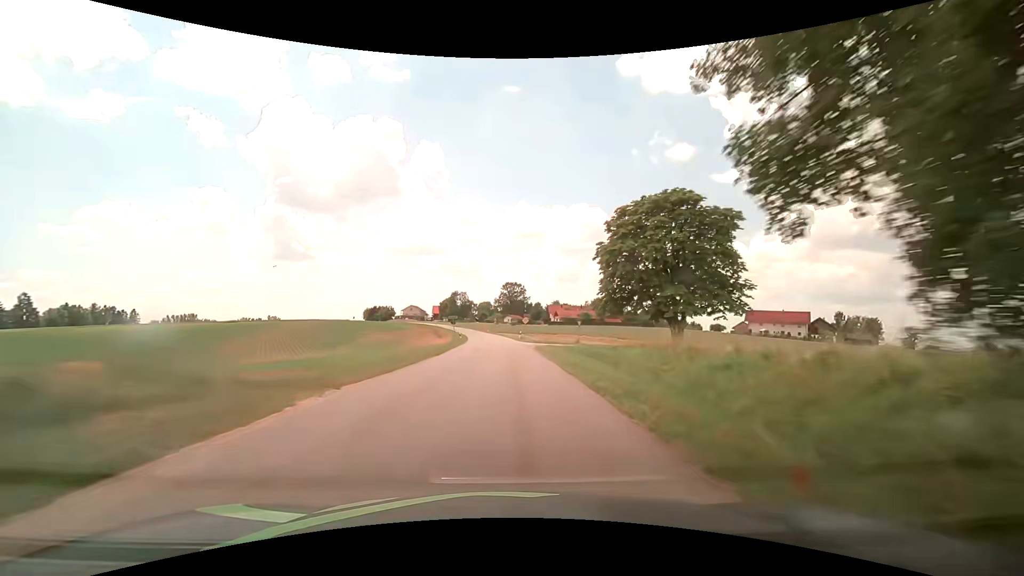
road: tertiary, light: Day
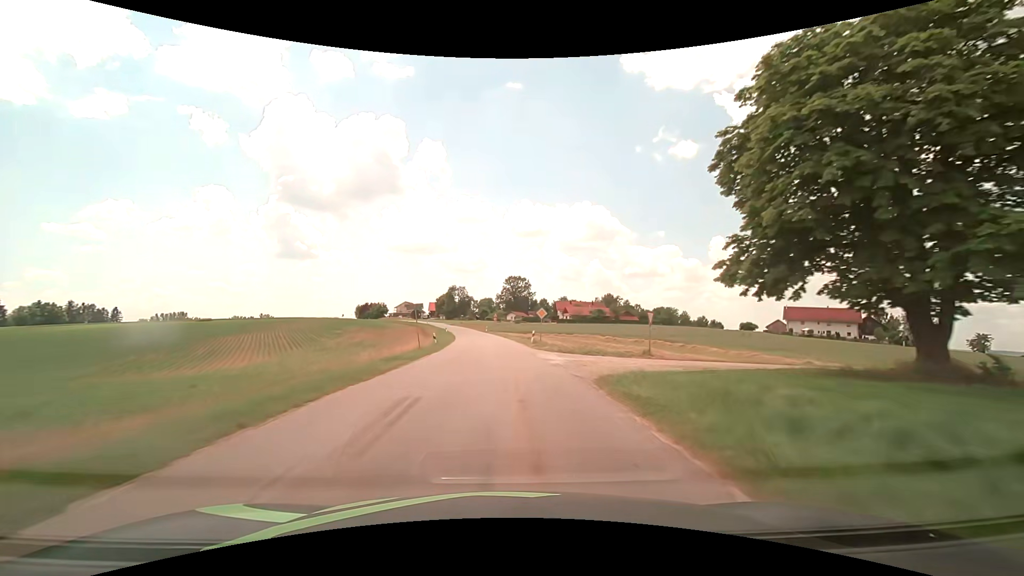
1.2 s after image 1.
(0.0, +22.7) m; 0°
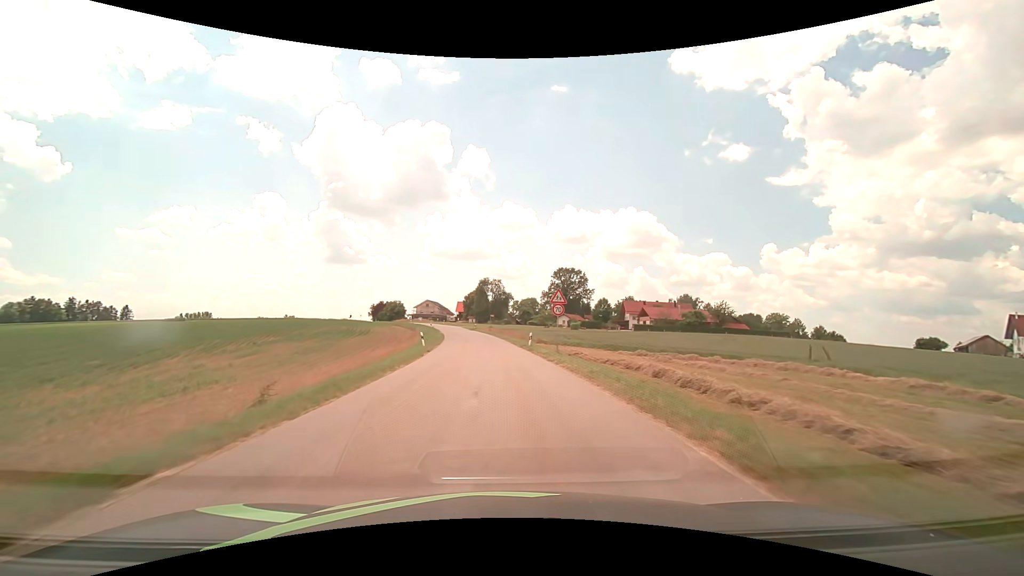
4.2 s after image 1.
(-2.0, +53.8) m; -5°
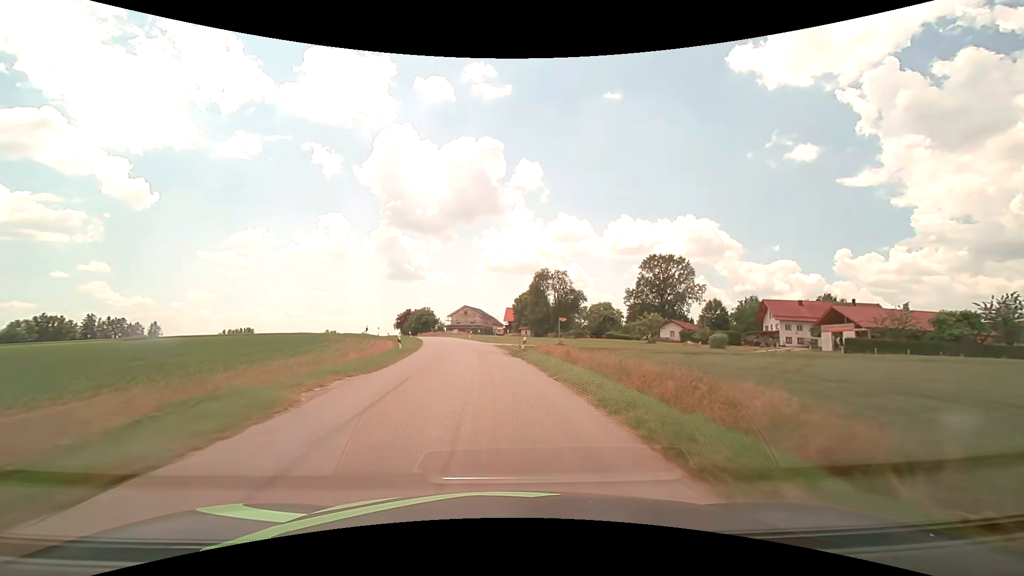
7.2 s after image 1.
(-2.6, +52.9) m; -6°
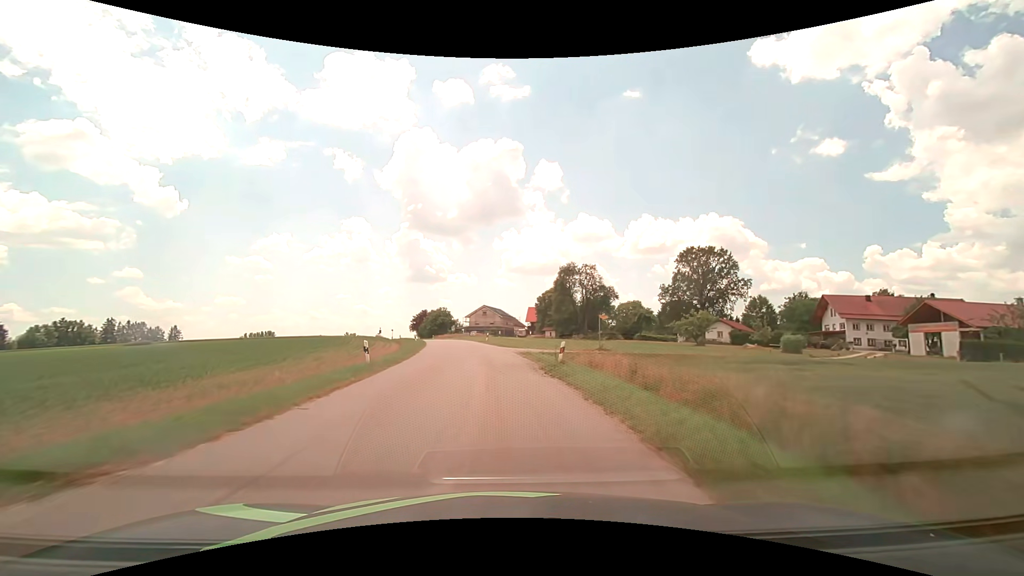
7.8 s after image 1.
(-0.2, +10.6) m; -2°
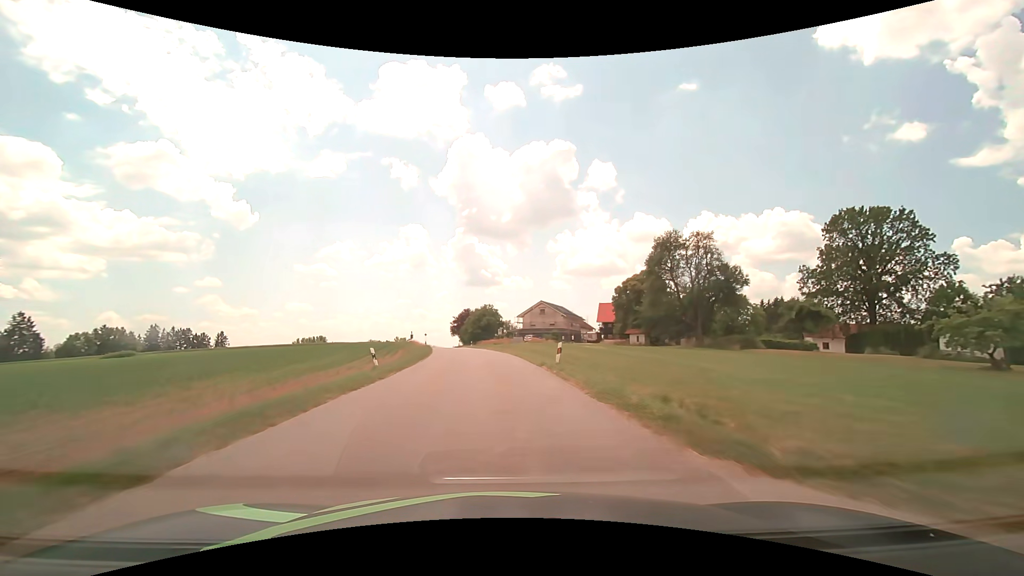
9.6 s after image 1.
(-1.9, +31.7) m; -6°
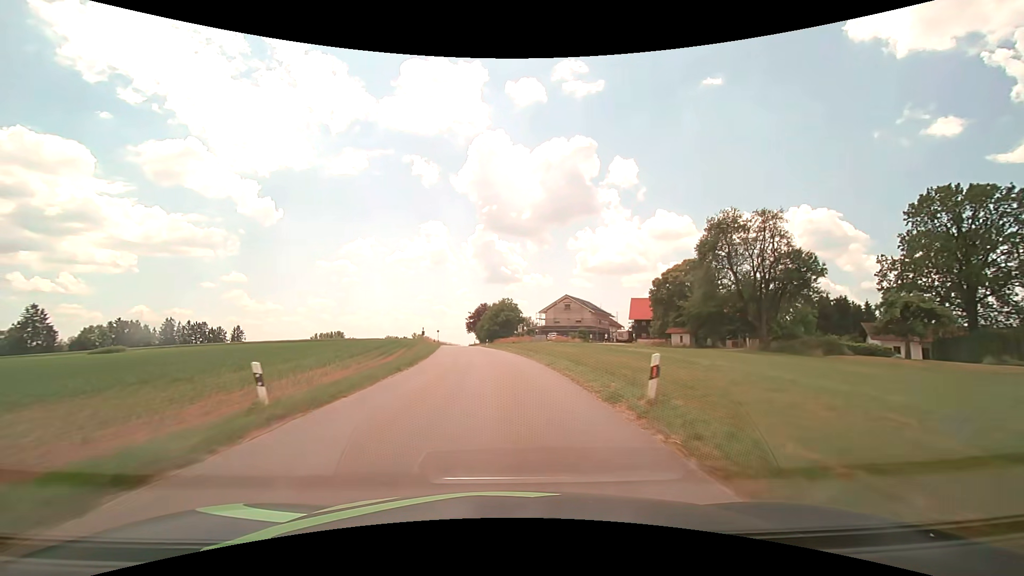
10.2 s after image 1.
(-0.3, +10.6) m; -3°
